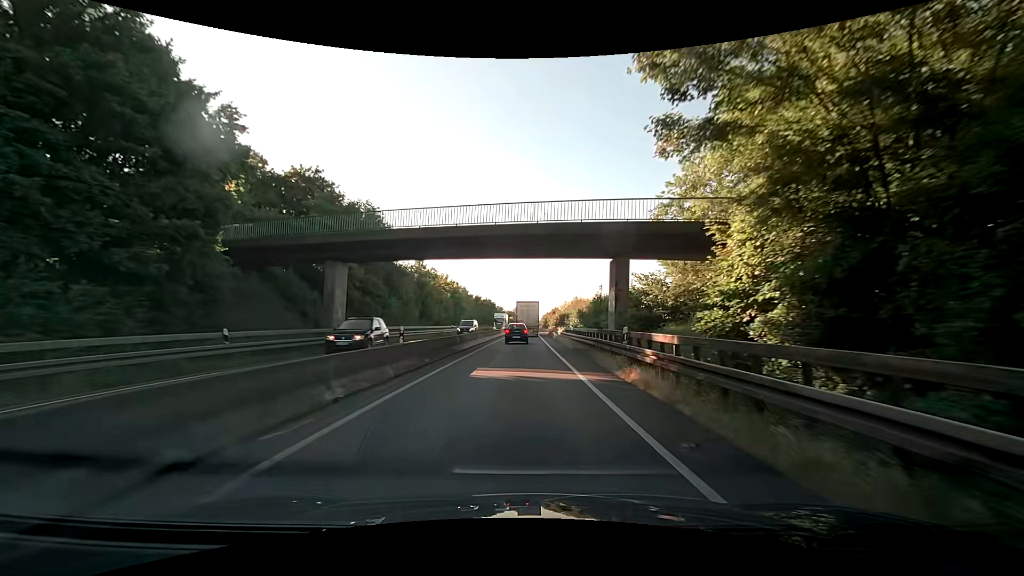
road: trunk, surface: asphalt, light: Day
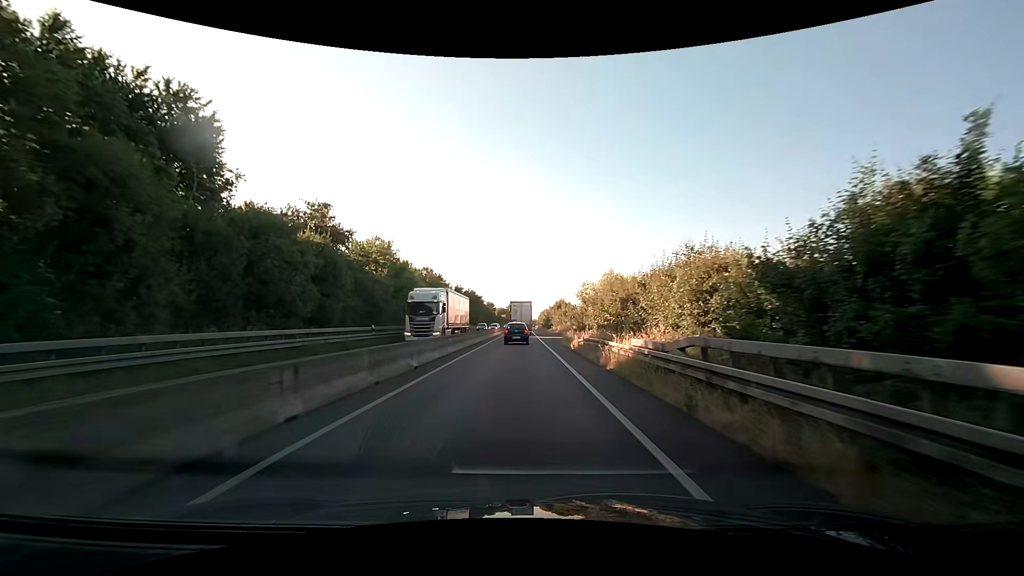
(+0.3, +33.7) m; 0°
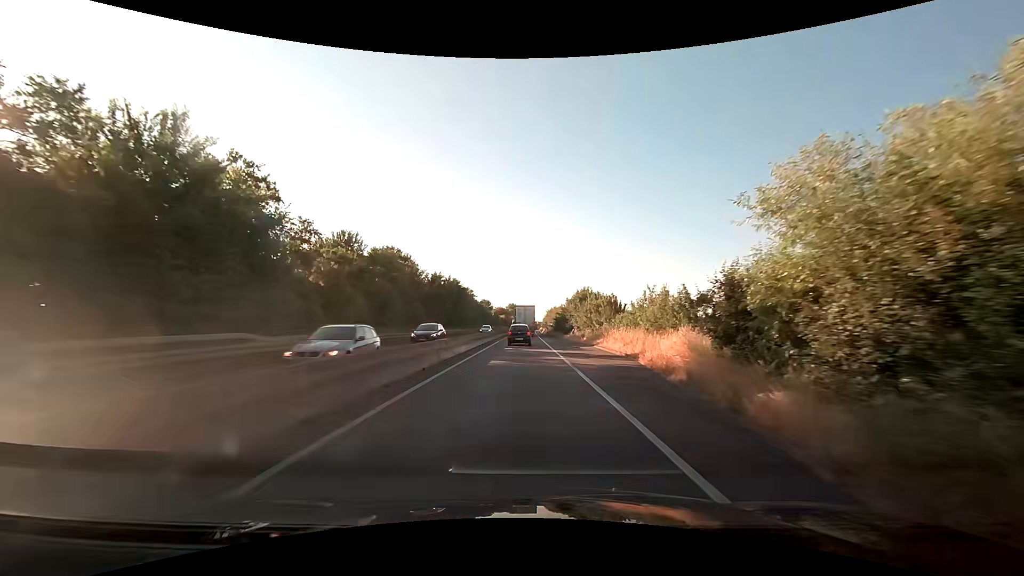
(+0.3, +32.2) m; 0°
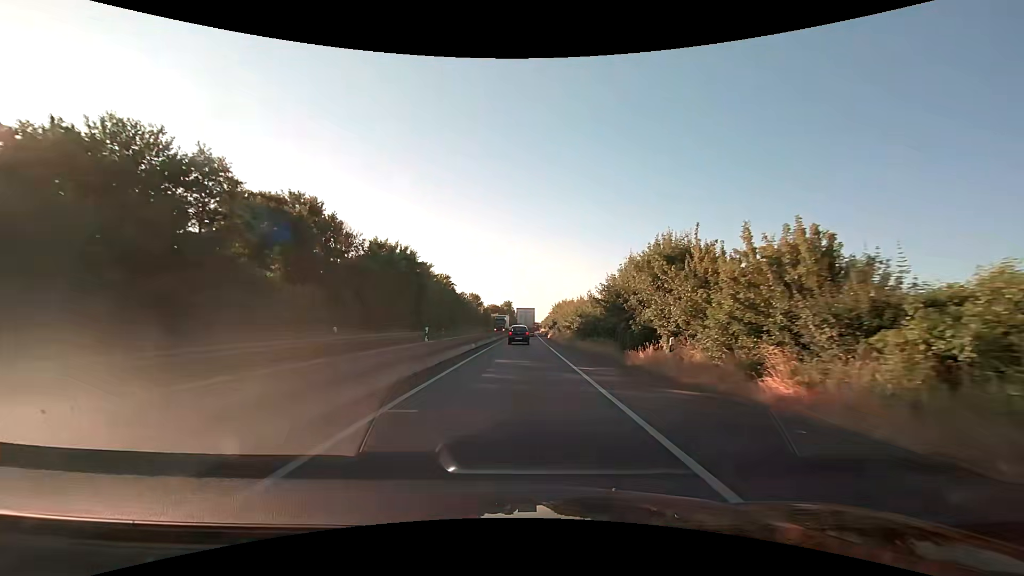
(+0.2, +33.9) m; +1°
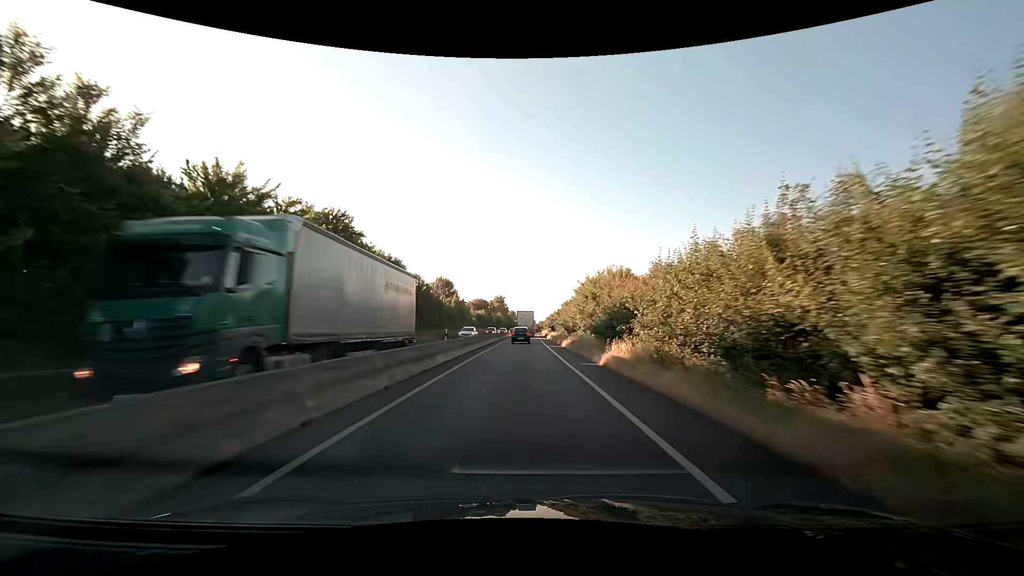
(+0.1, +47.2) m; 0°
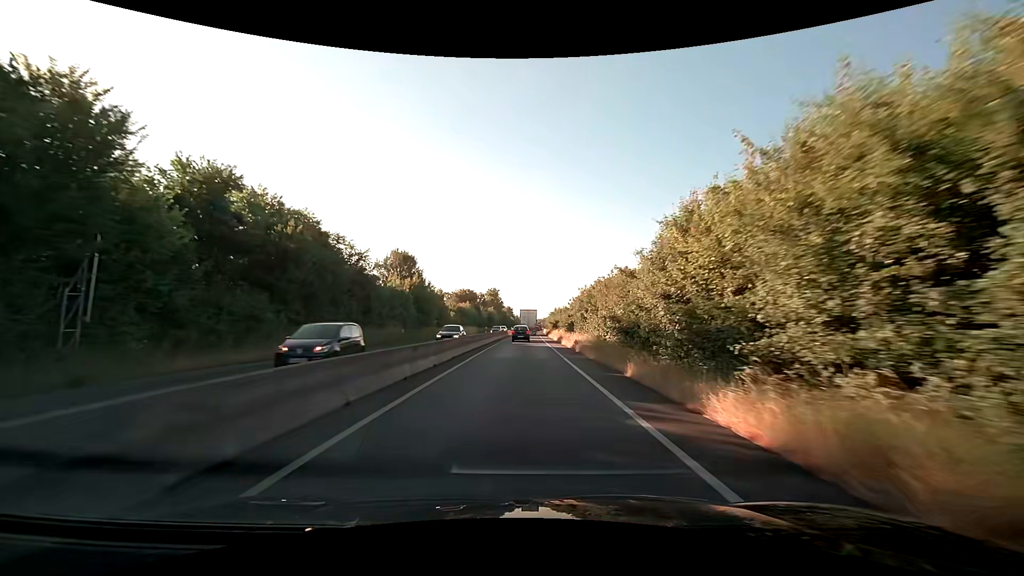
(+0.1, +30.9) m; 0°
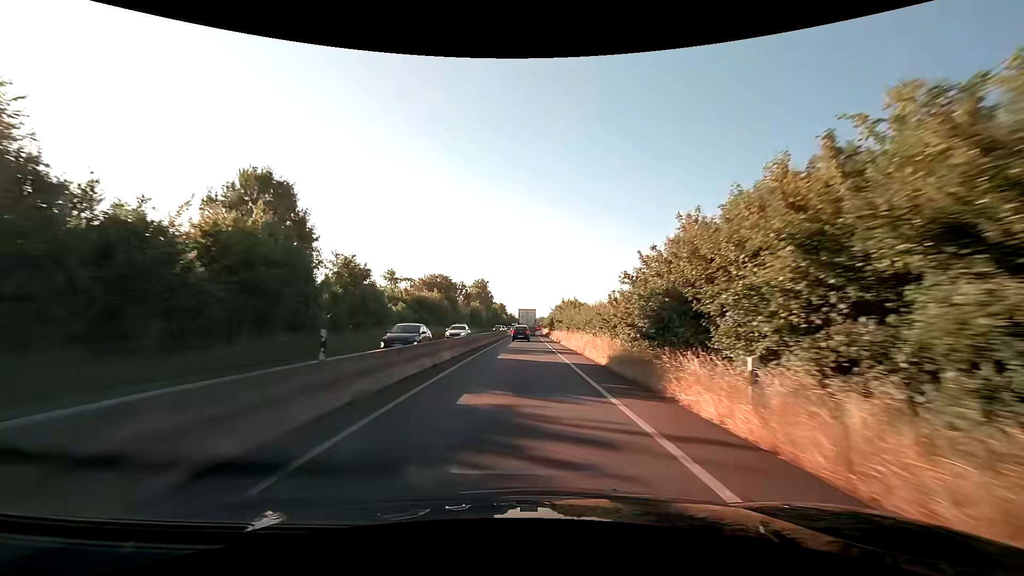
(+0.2, +32.1) m; +1°
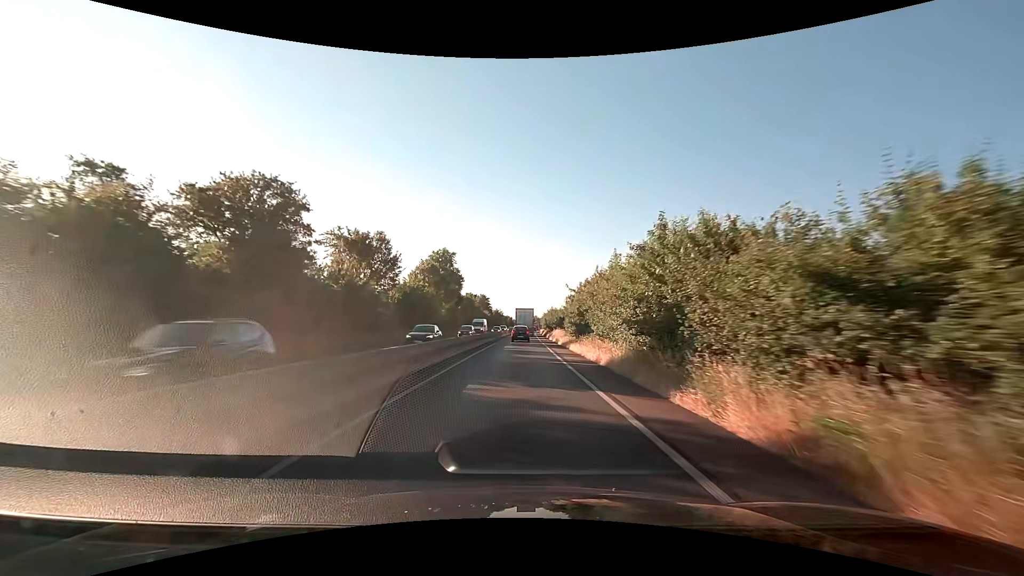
(+0.4, +55.1) m; +1°
(0, +10) (0, +20) (0, +30) (0, +40) (0, +50) (0, +60) (0, +70) (+1, +80) (+1, +90) (+1, +100) m
